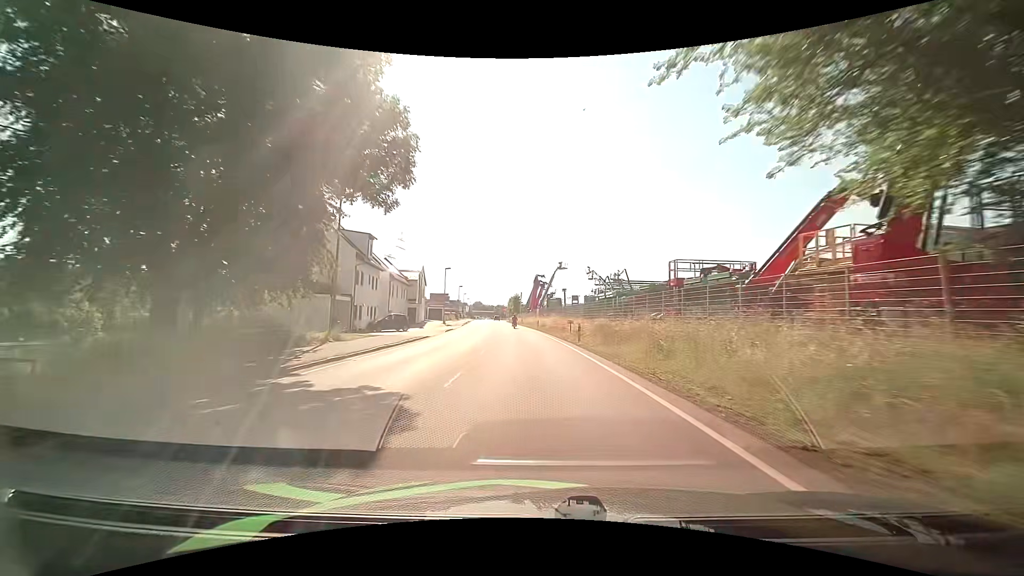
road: primary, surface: asphalt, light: Day
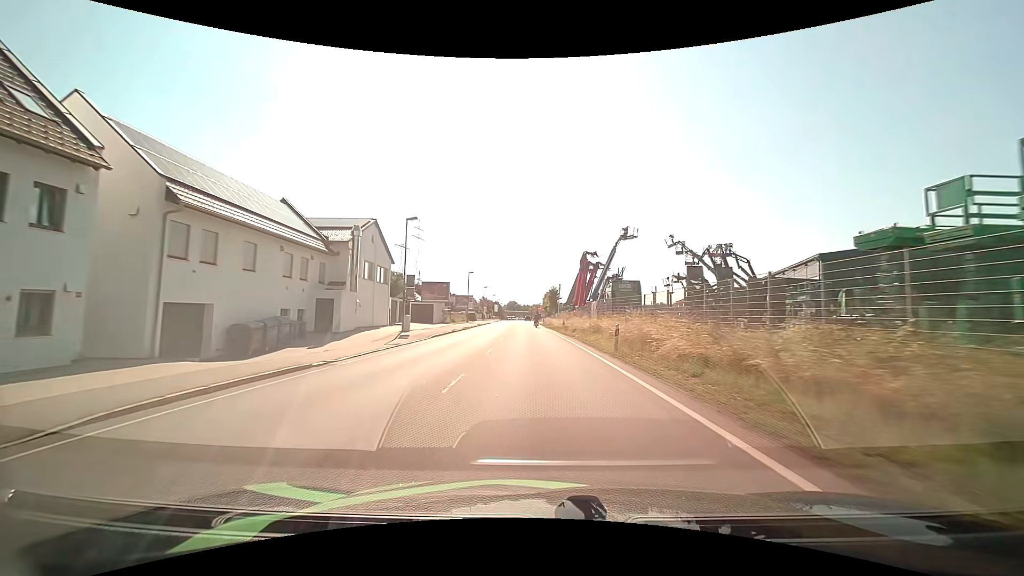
(-1.7, +37.1) m; -5°
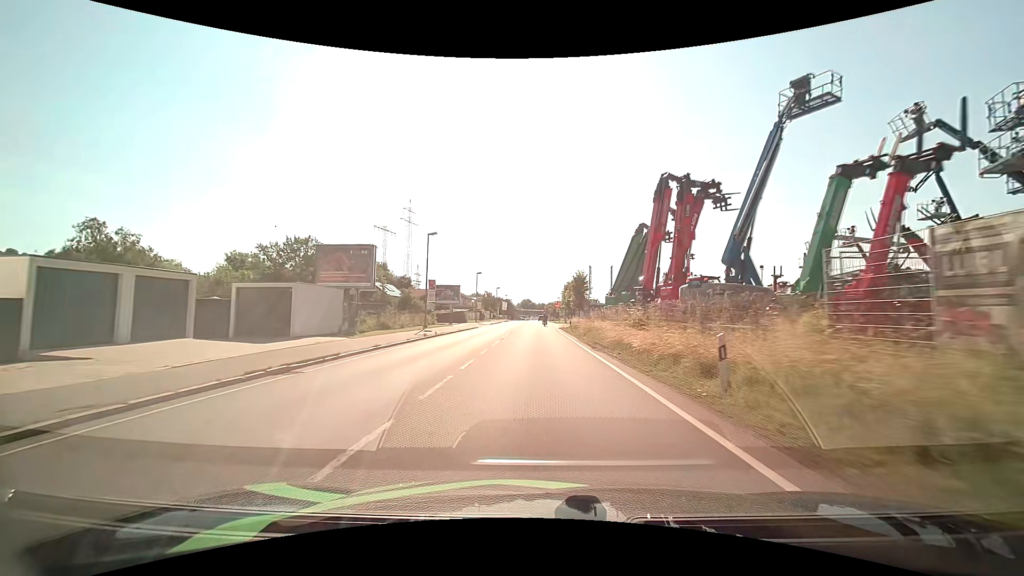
(-0.5, +37.0) m; -2°
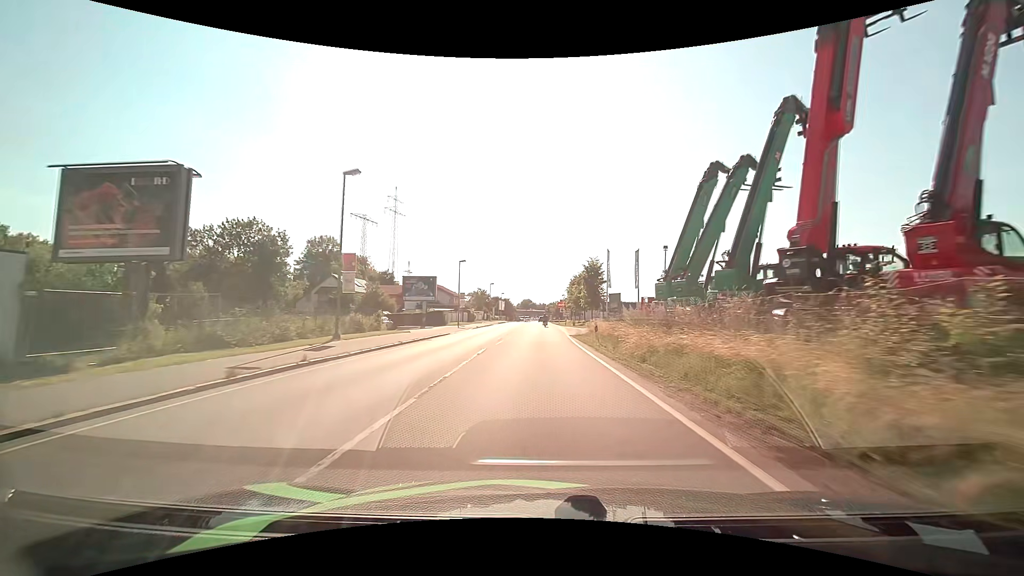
(-0.1, +18.1) m; 0°
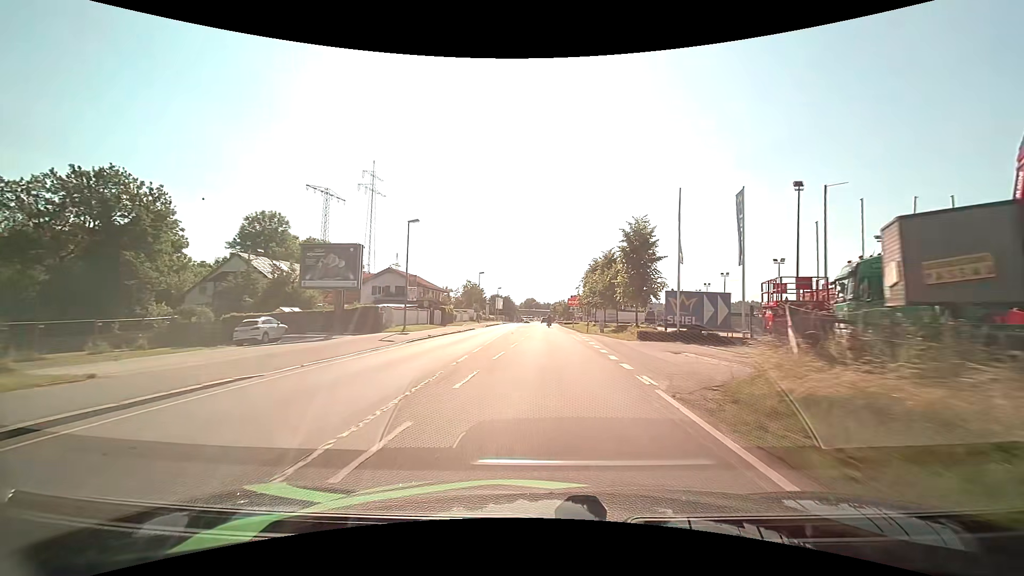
(-0.2, +25.6) m; -1°
(0, +10) (0, +20) (+1, +30) (+1, +40) (+1, +50) (+1, +60) (+2, +70) (+2, +80) (+2, +90) (+2, +100) m
